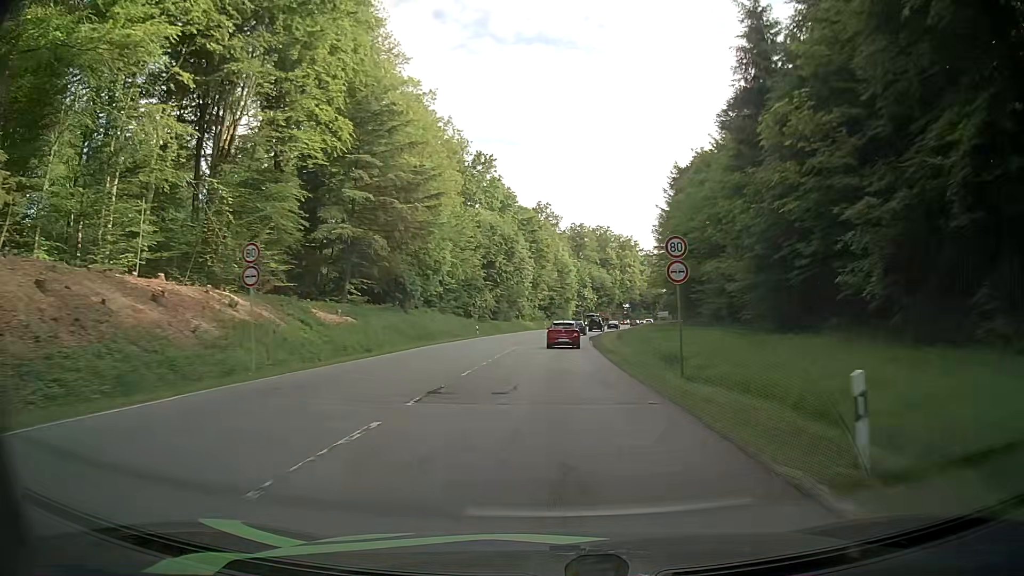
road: secondary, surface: asphalt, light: Day
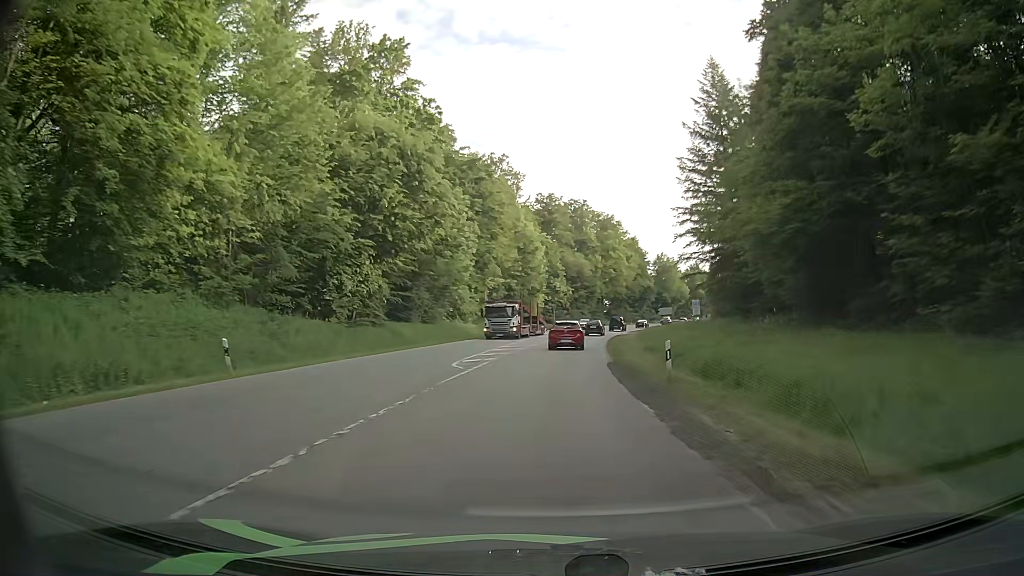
(+1.1, +44.4) m; +2°
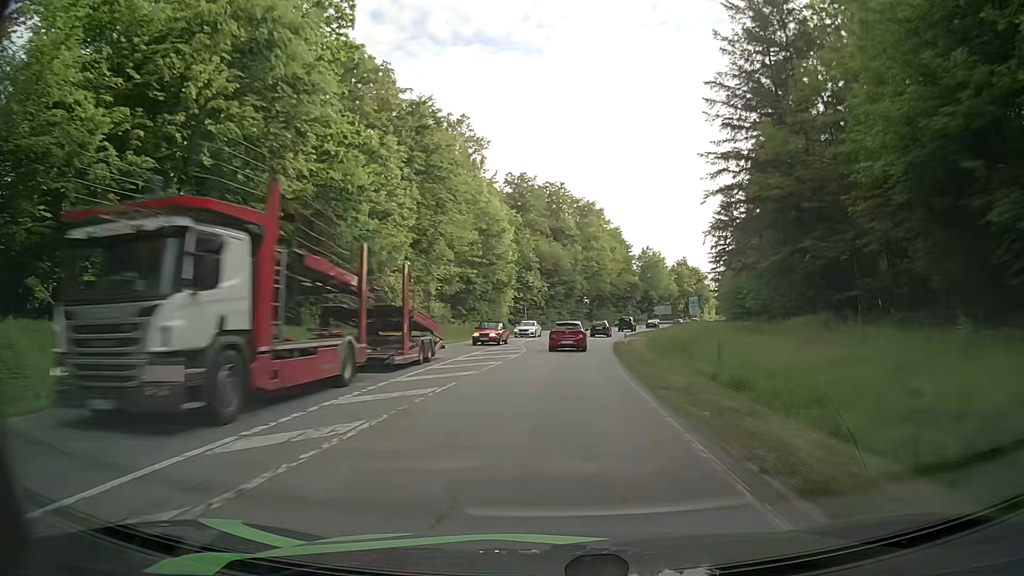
(+0.5, +21.1) m; +3°
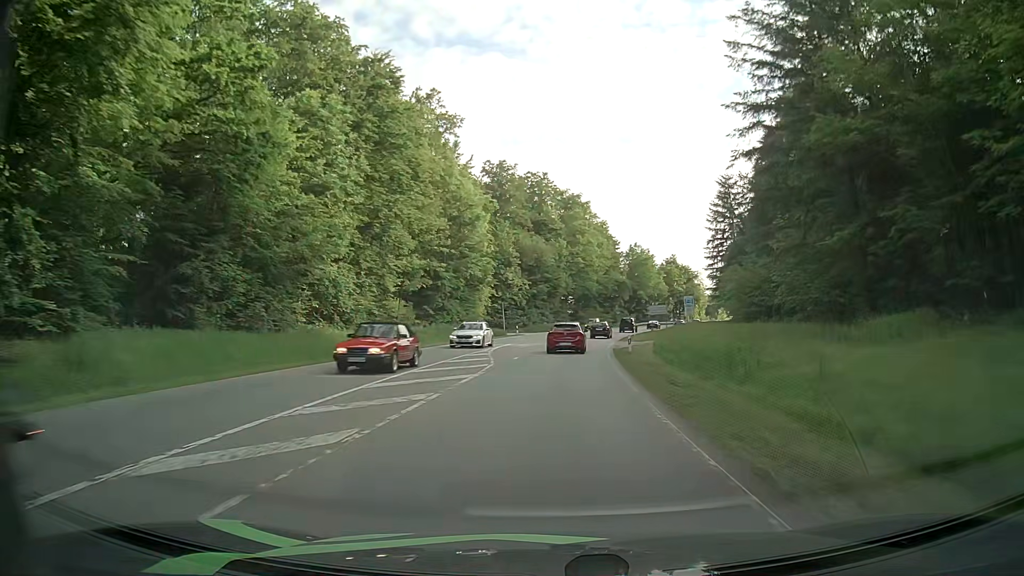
(+0.1, +10.2) m; +1°
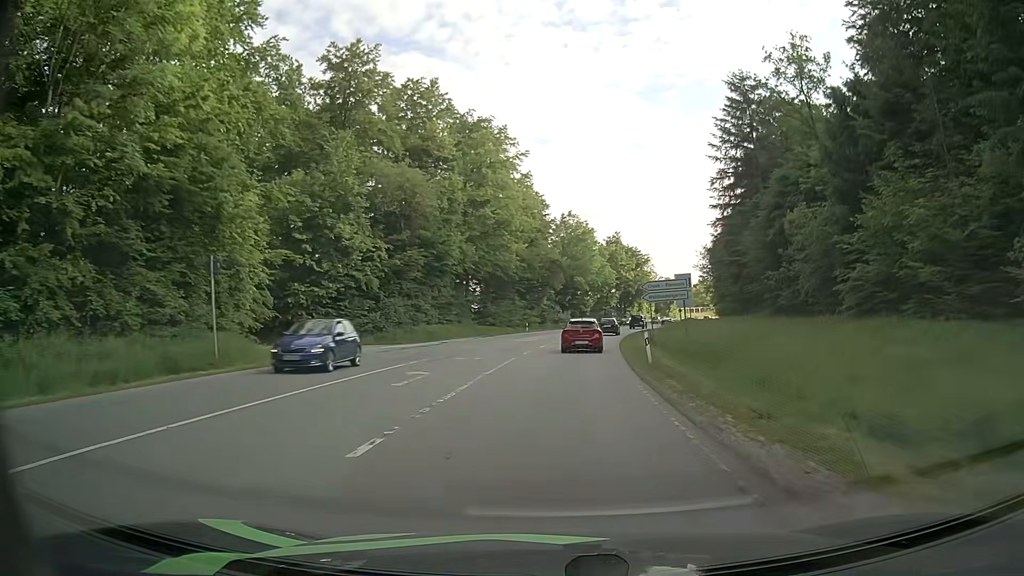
(+2.8, +48.4) m; +7°
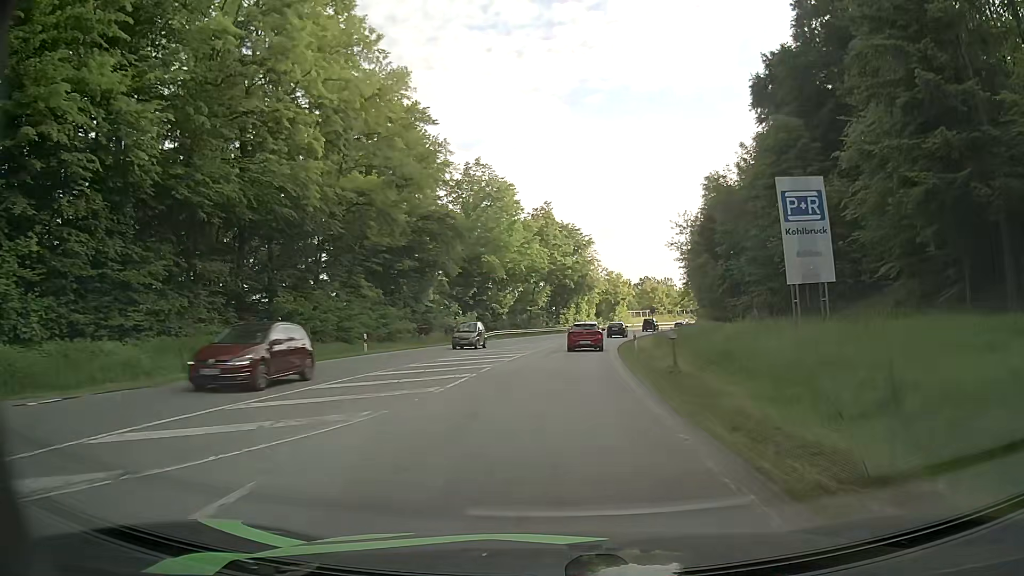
(+2.5, +42.7) m; +7°
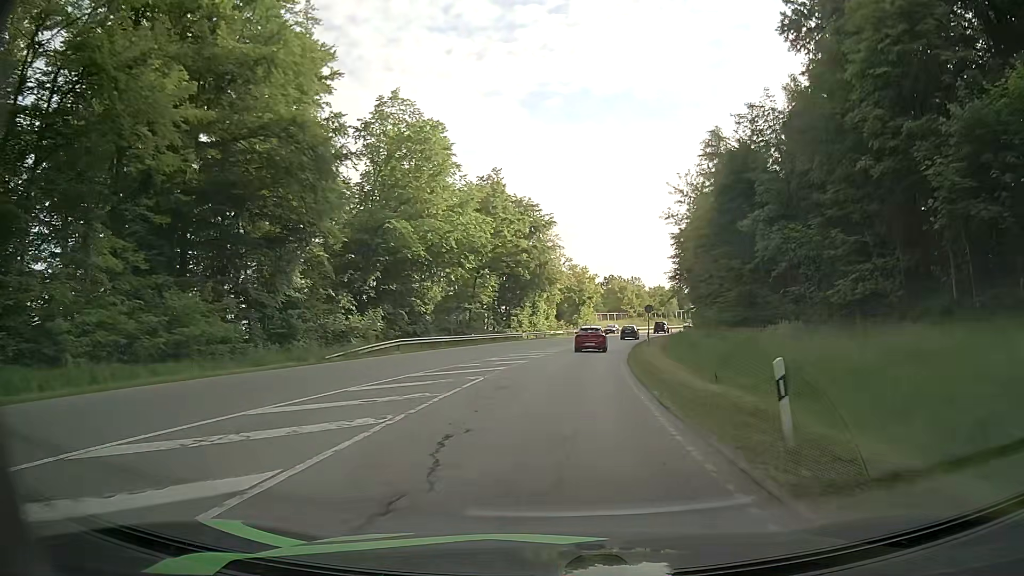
(+0.9, +24.4) m; +4°
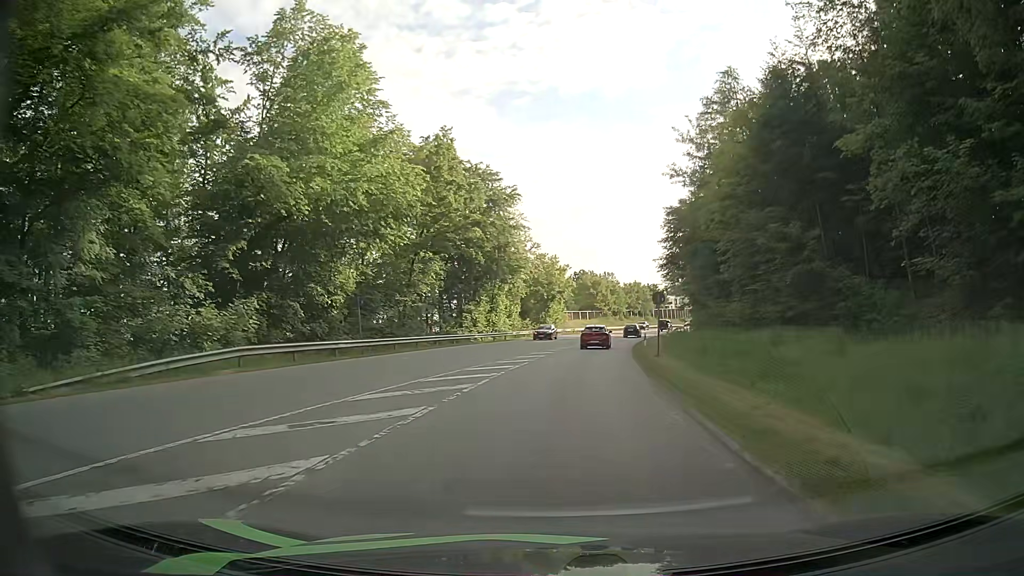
(+0.3, +16.6) m; +3°
(0, +10) (0, +20) (+1, +30) (+2, +40) (+3, +50) (+5, +60) (+7, +70) (+9, +79) (+11, +89) (+14, +99) m
